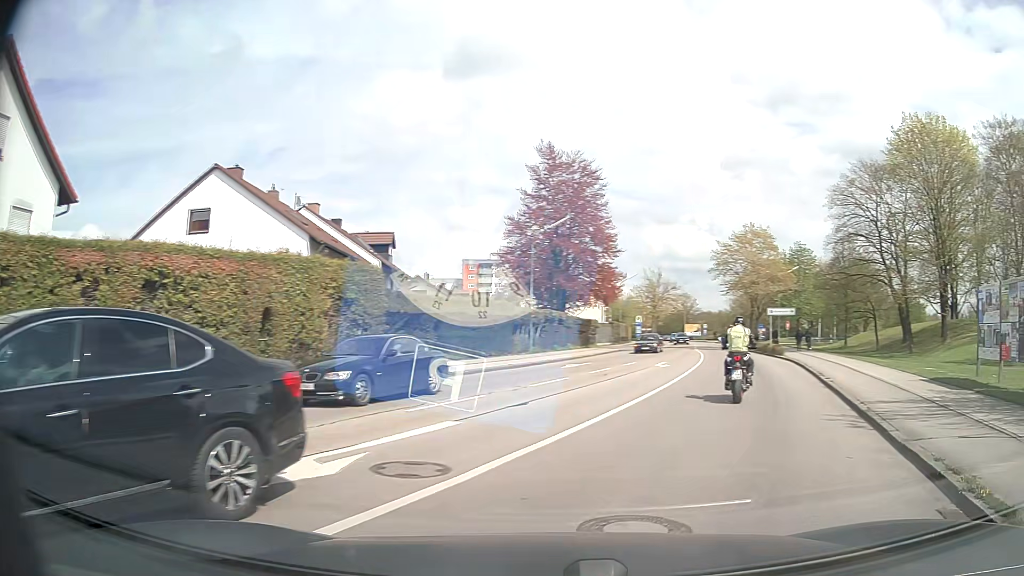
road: secondary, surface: asphalt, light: Day
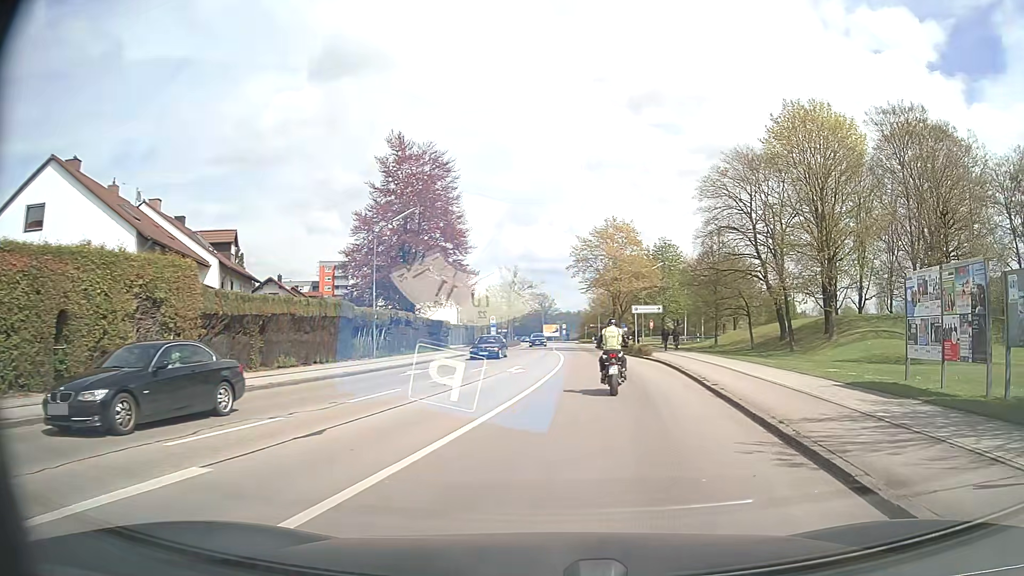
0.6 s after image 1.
(+0.5, +3.5) m; +12°
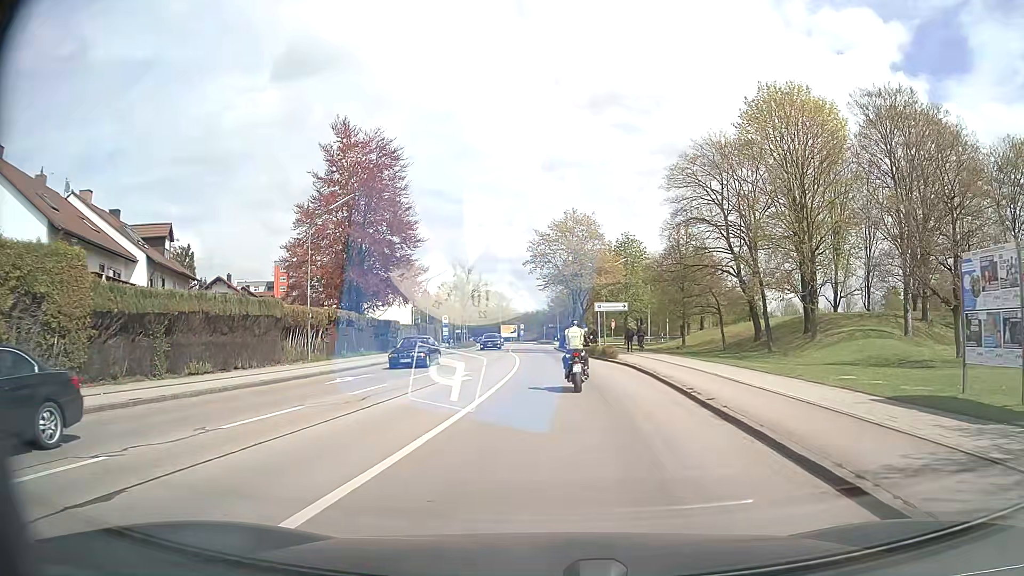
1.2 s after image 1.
(+0.2, +4.1) m; +4°
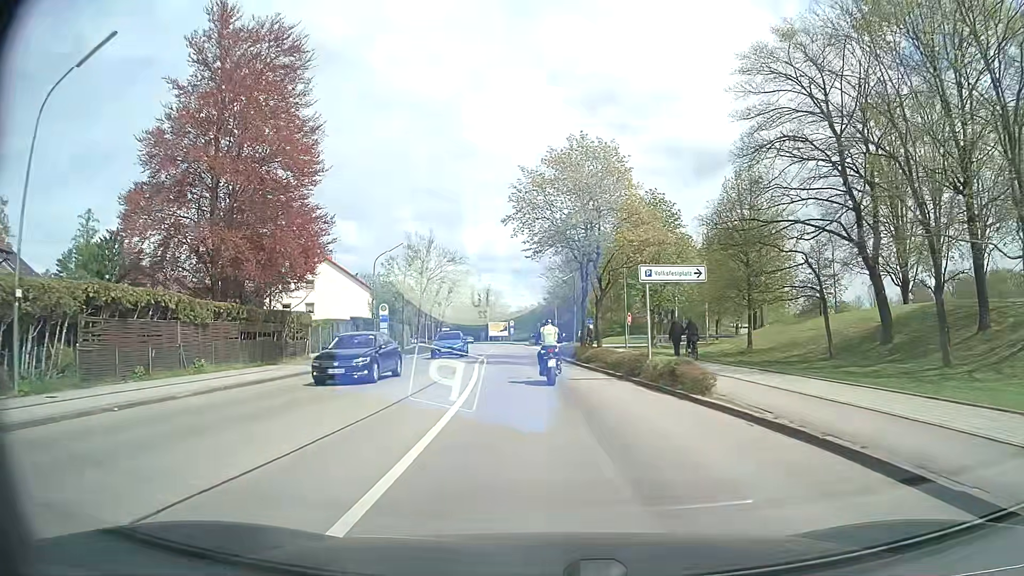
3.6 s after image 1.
(0.0, +21.2) m; 0°
